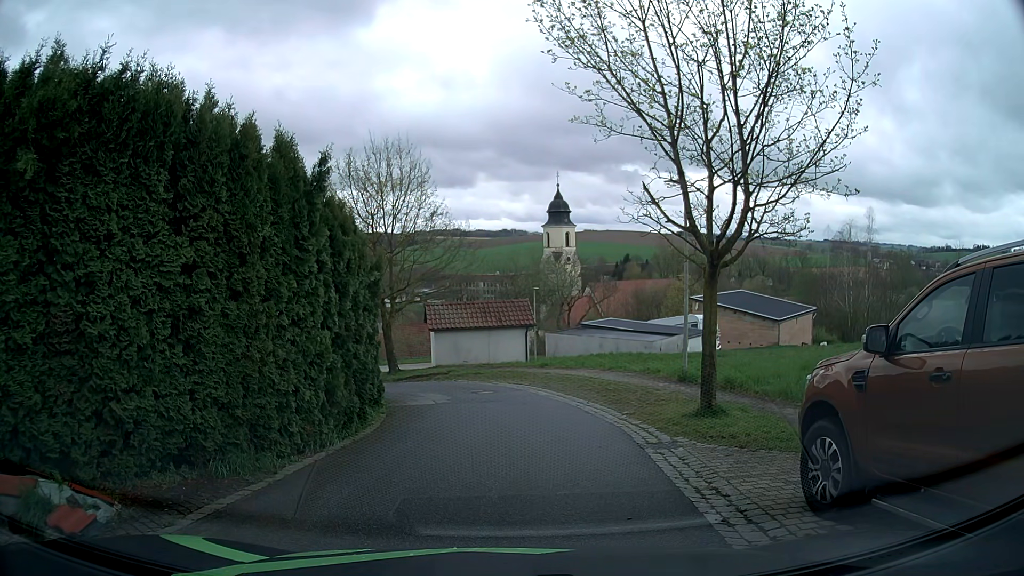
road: residential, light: Day
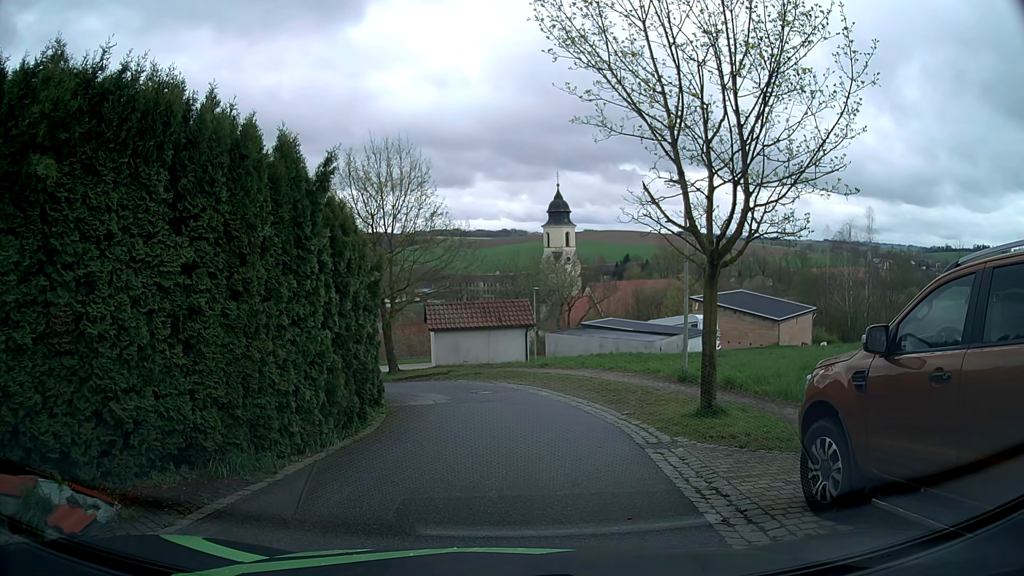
(0.0, 0.0) m; 0°
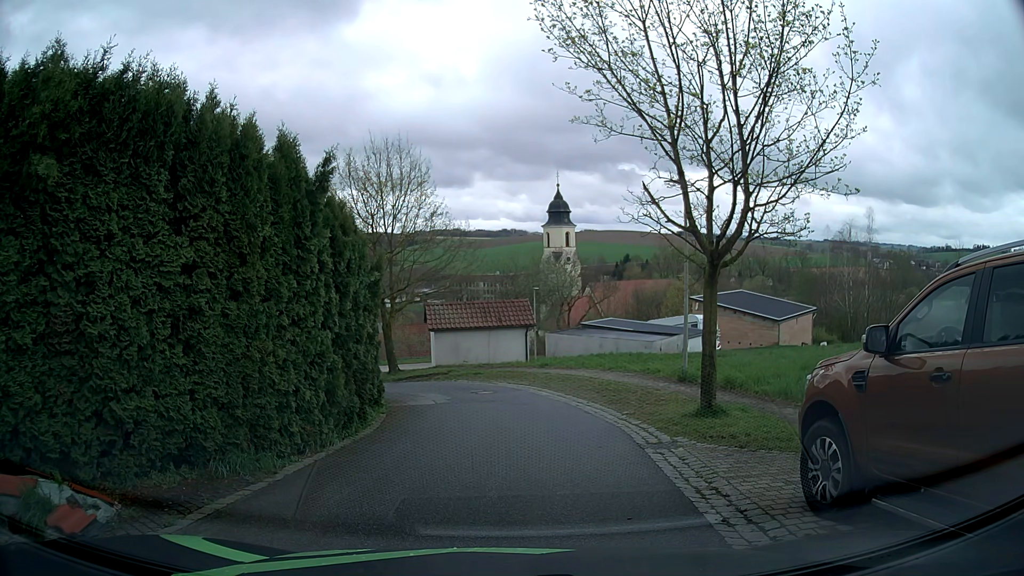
(0.0, 0.0) m; 0°
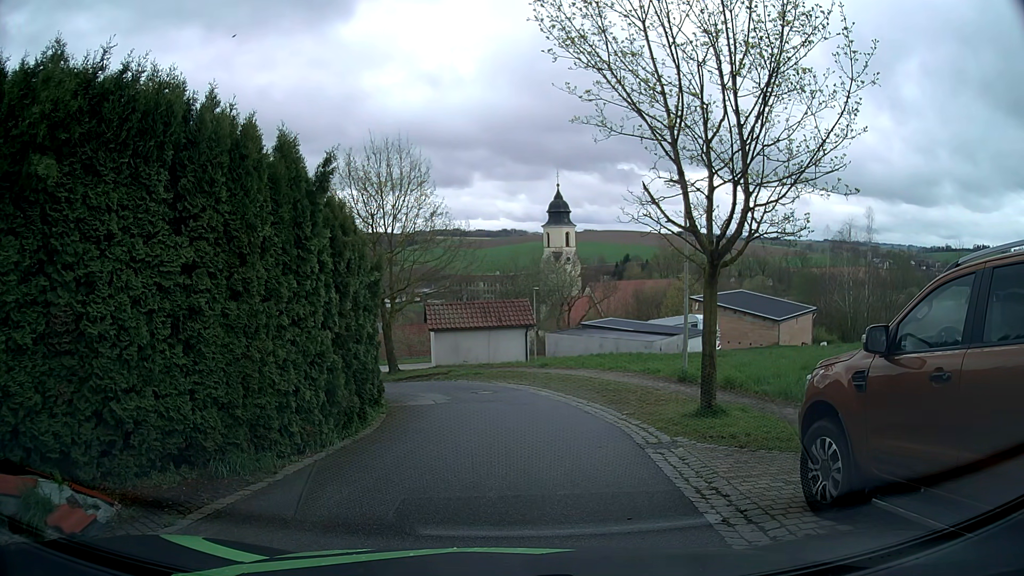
(0.0, 0.0) m; 0°
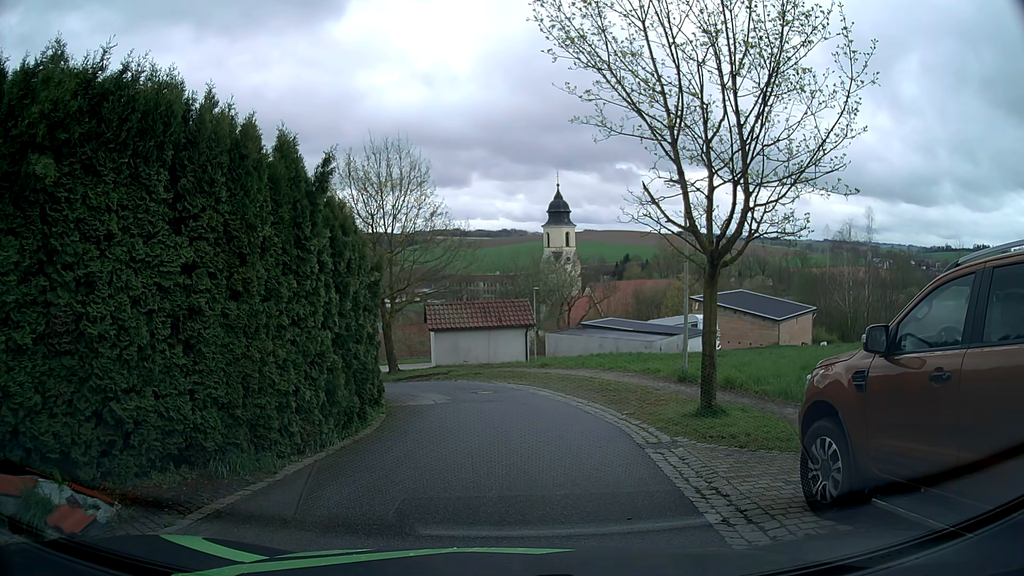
(0.0, 0.0) m; 0°
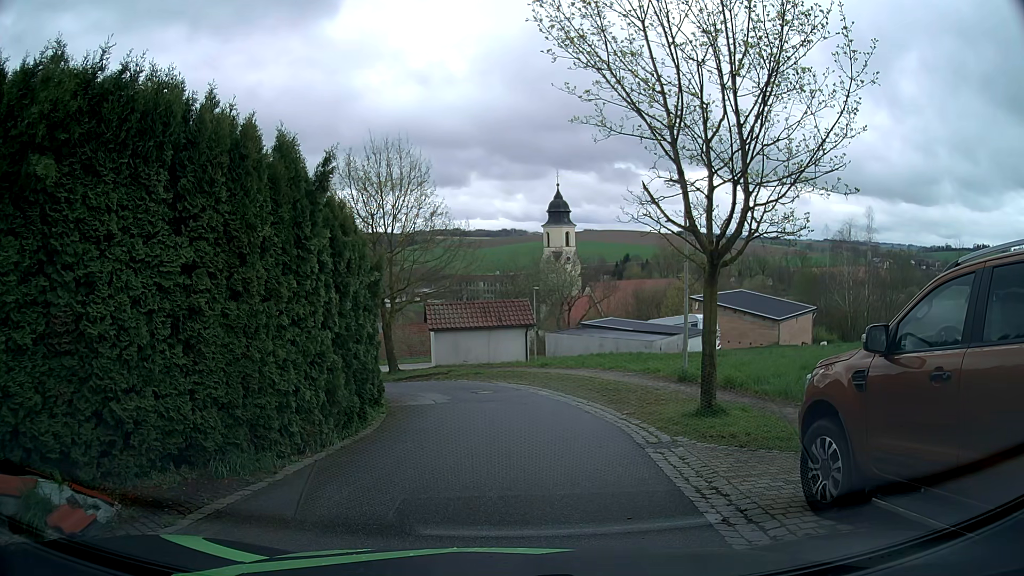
(0.0, 0.0) m; 0°
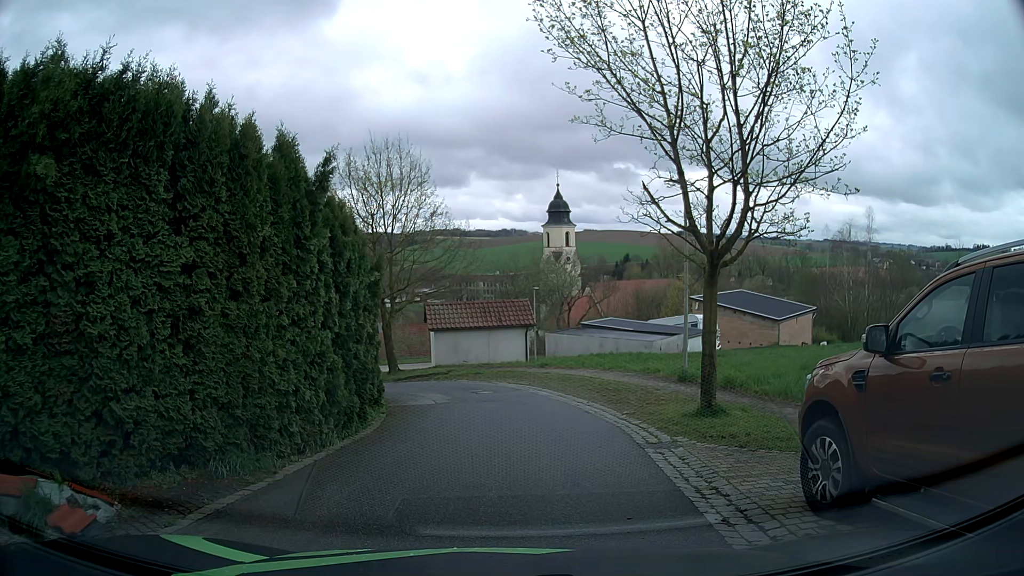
(0.0, 0.0) m; 0°
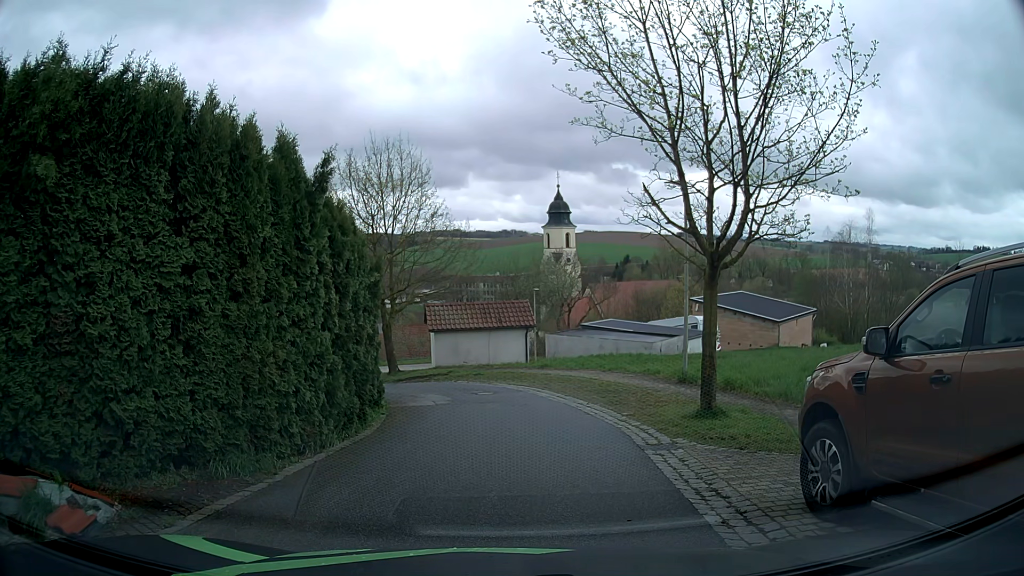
(0.0, 0.0) m; 0°
(+1, +10) (0, +20) (-7, +27) (-17, +26) (-26, +21) (-33, +15) (-41, +8) (-49, +2) (-56, -5) (-64, -12) m
